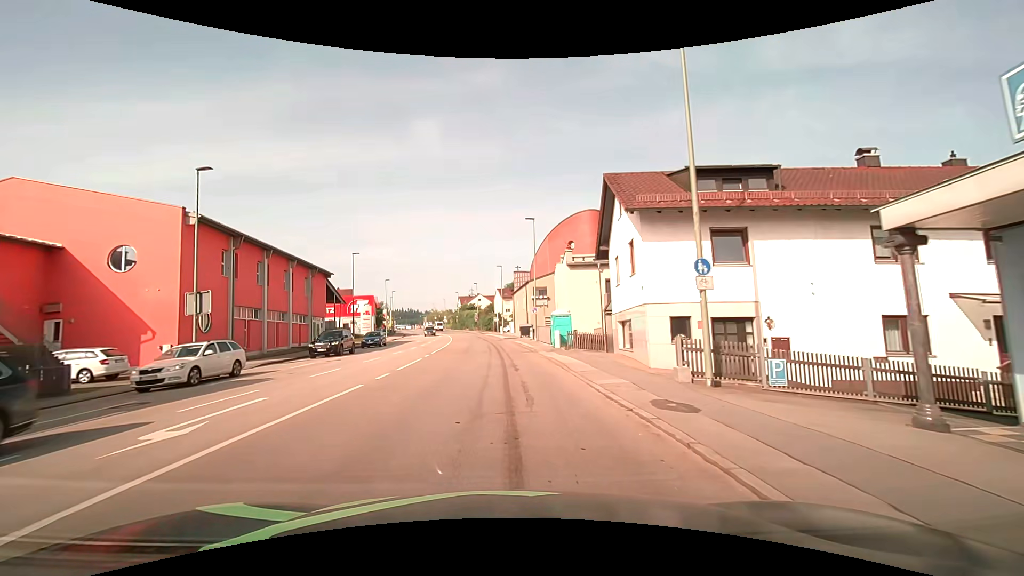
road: tertiary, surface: asphalt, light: Day
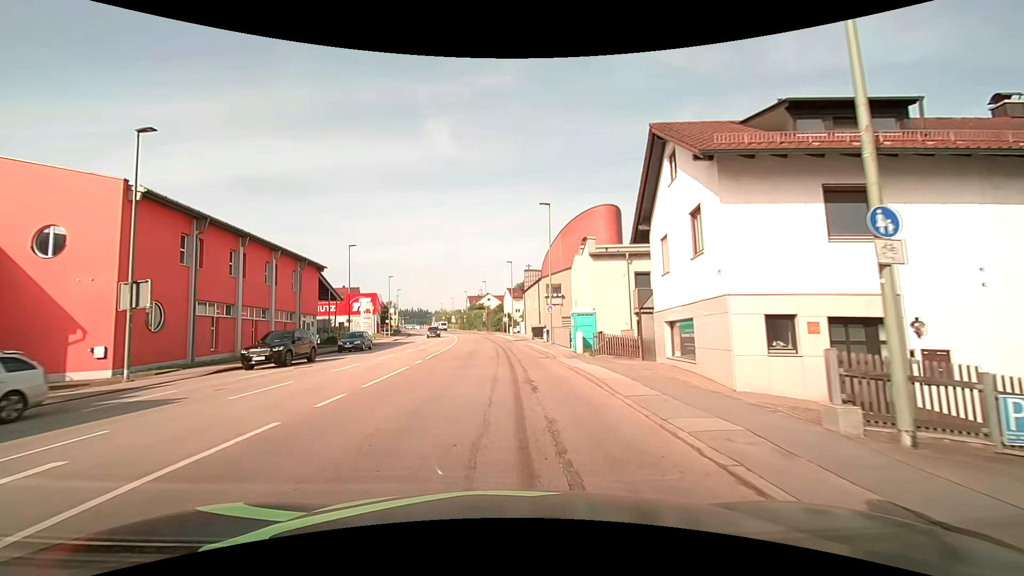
(0.0, +5.3) m; -1°
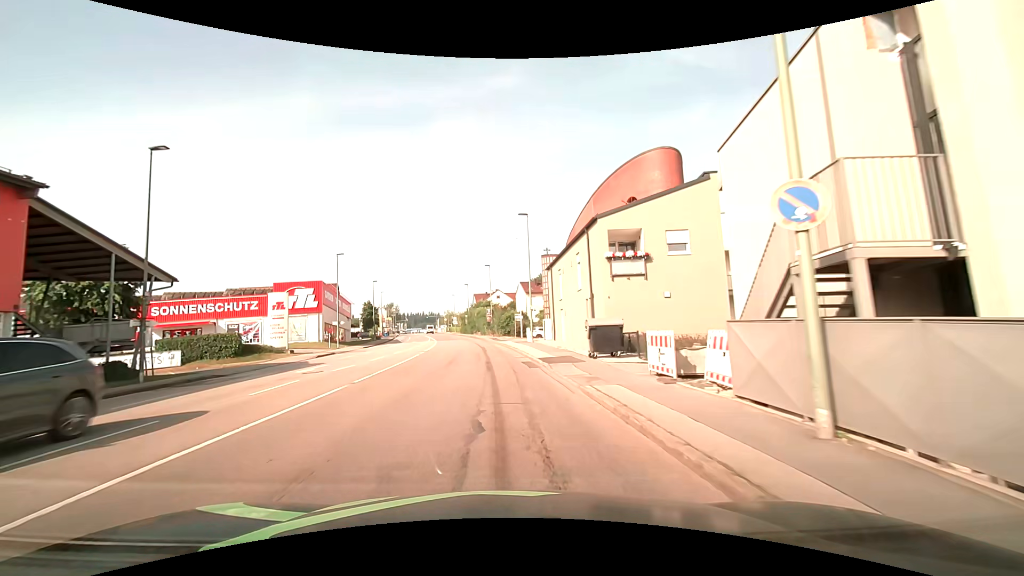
(+0.1, +30.2) m; -1°
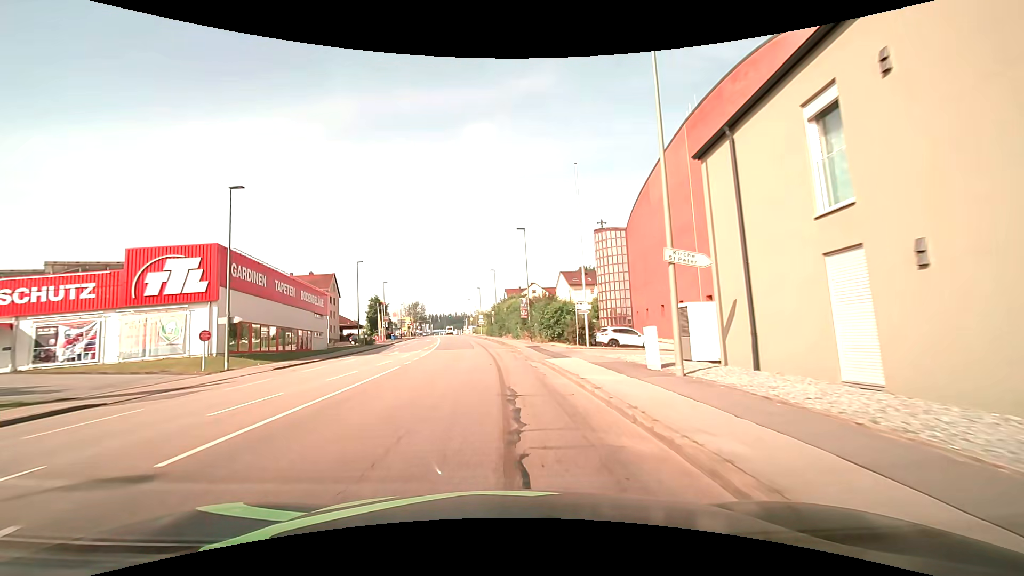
(-0.8, +27.4) m; -3°
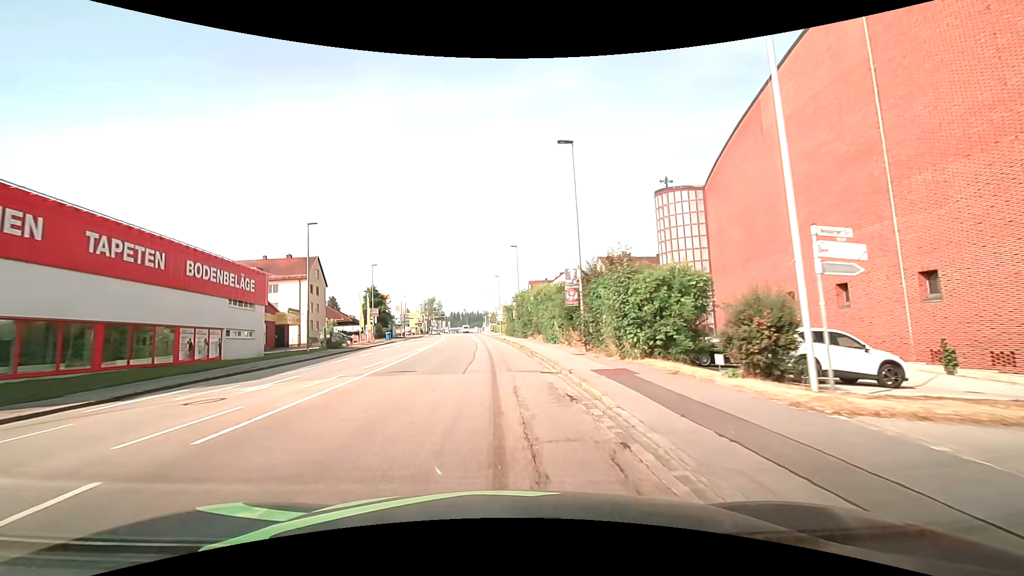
(-0.5, +21.2) m; -3°
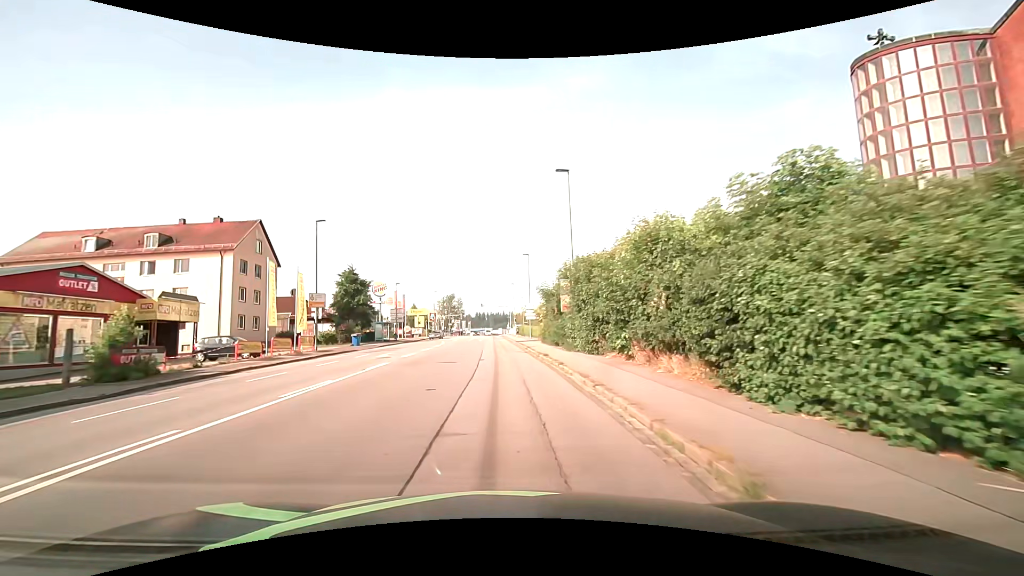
(-1.0, +28.1) m; -3°
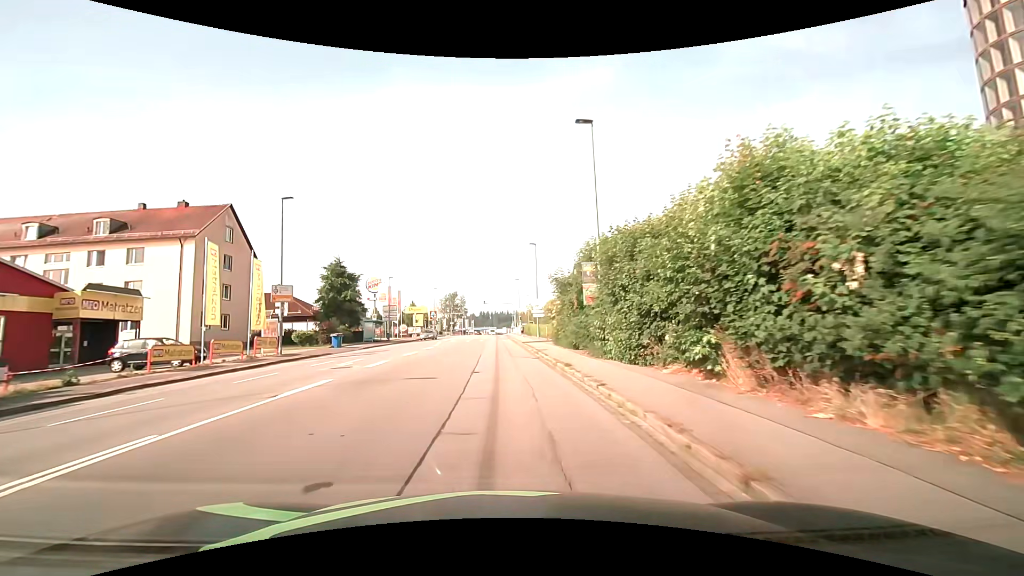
(0.0, +6.8) m; -1°
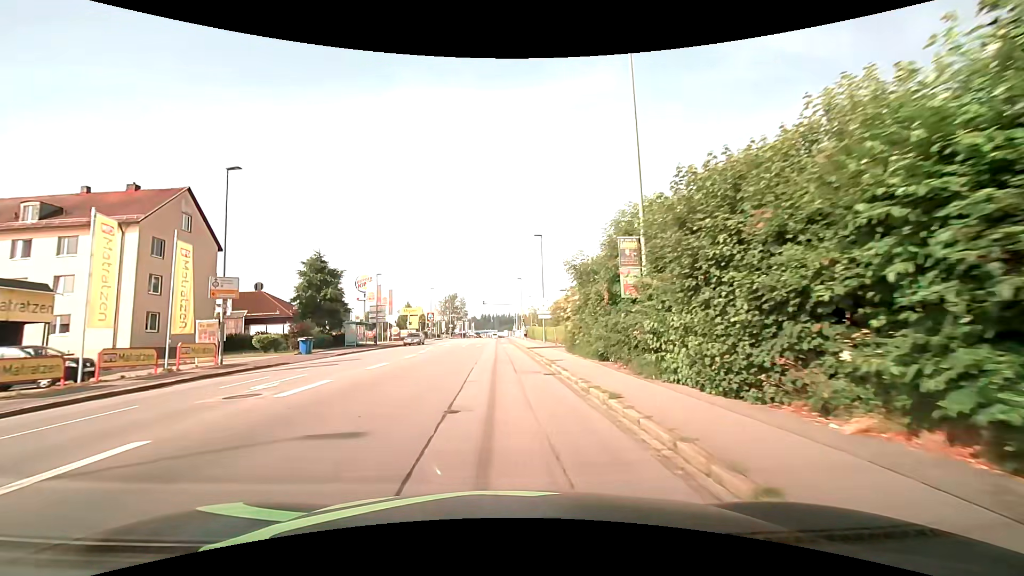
(0.0, +6.7) m; 0°
(0, +10) (0, +20) (0, +30) (0, +40) (0, +50) (-1, +60) (-1, +70) (-1, +80) (-1, +90) (0, +100) m
